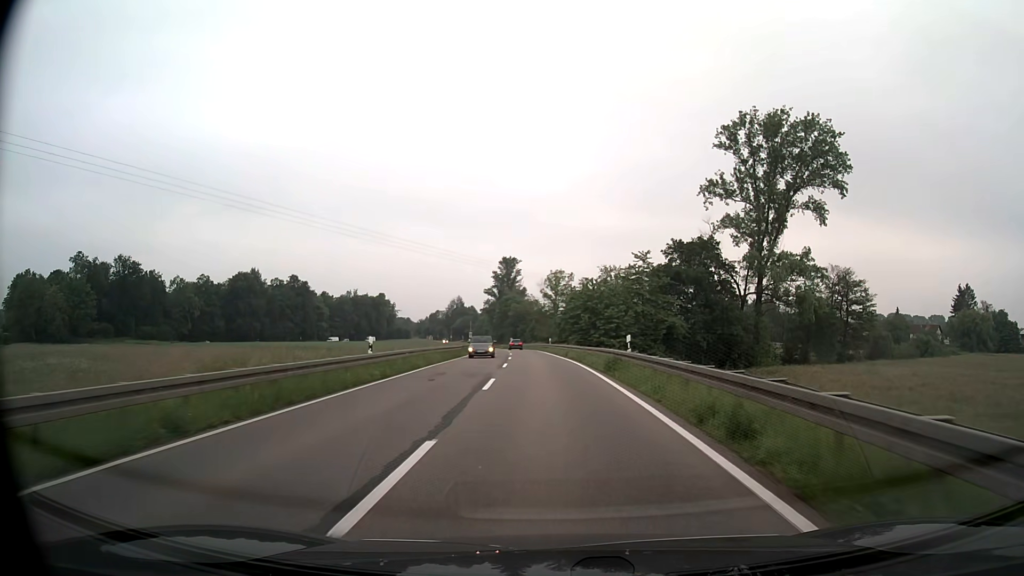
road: secondary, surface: asphalt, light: Day
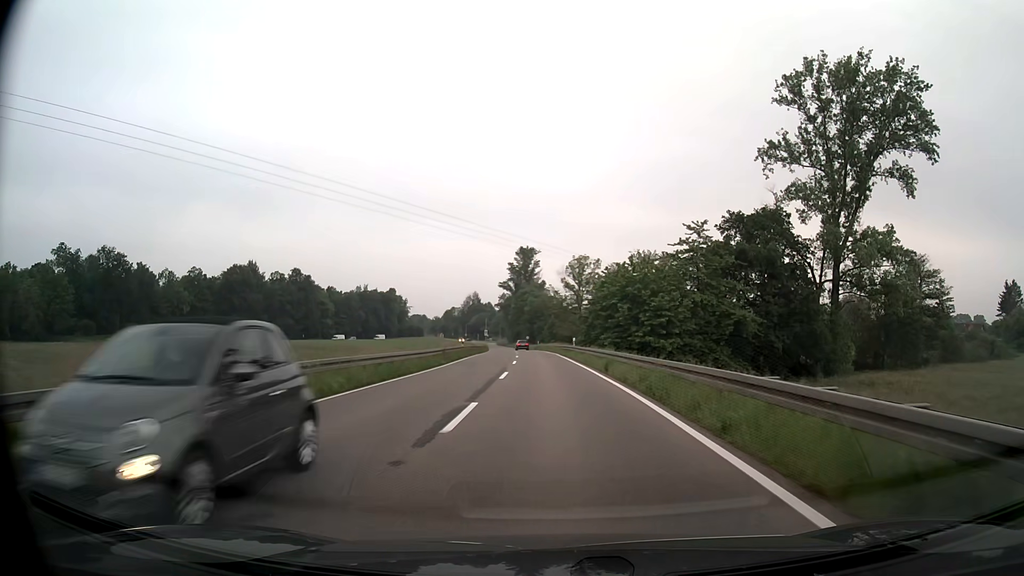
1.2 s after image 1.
(-0.3, +19.3) m; -2°
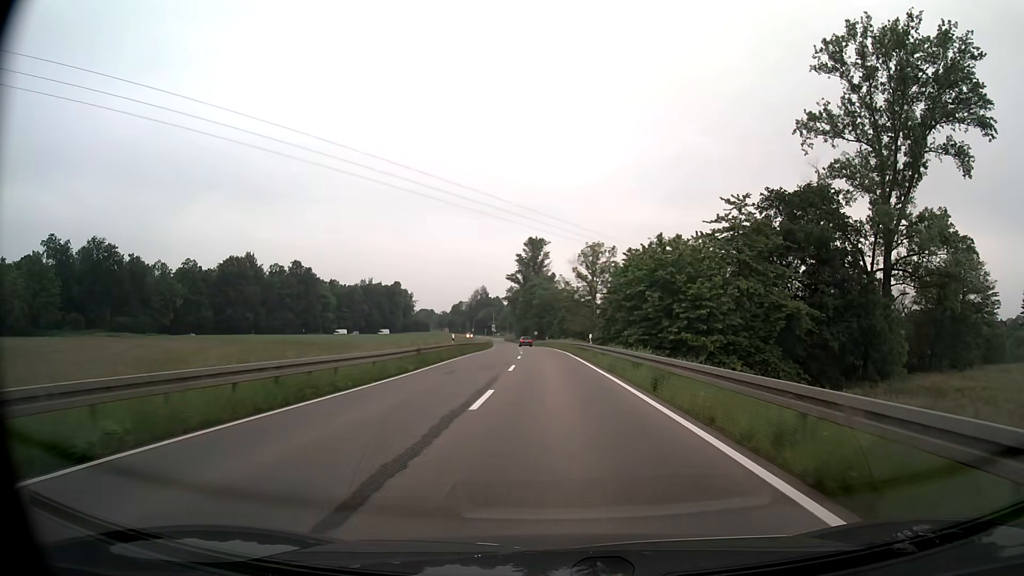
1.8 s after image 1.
(-0.1, +9.7) m; -1°
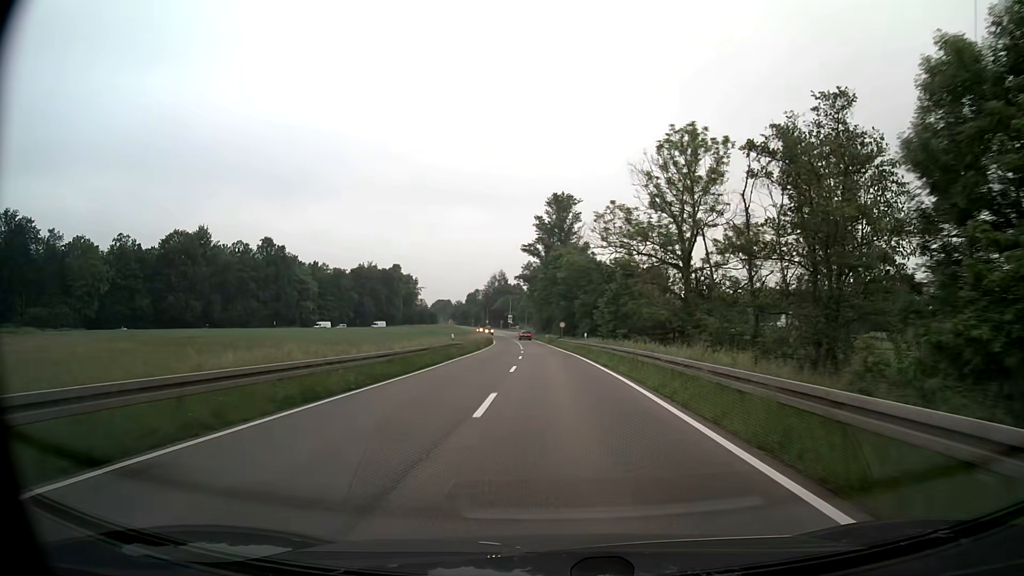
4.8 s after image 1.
(-1.0, +48.9) m; -2°
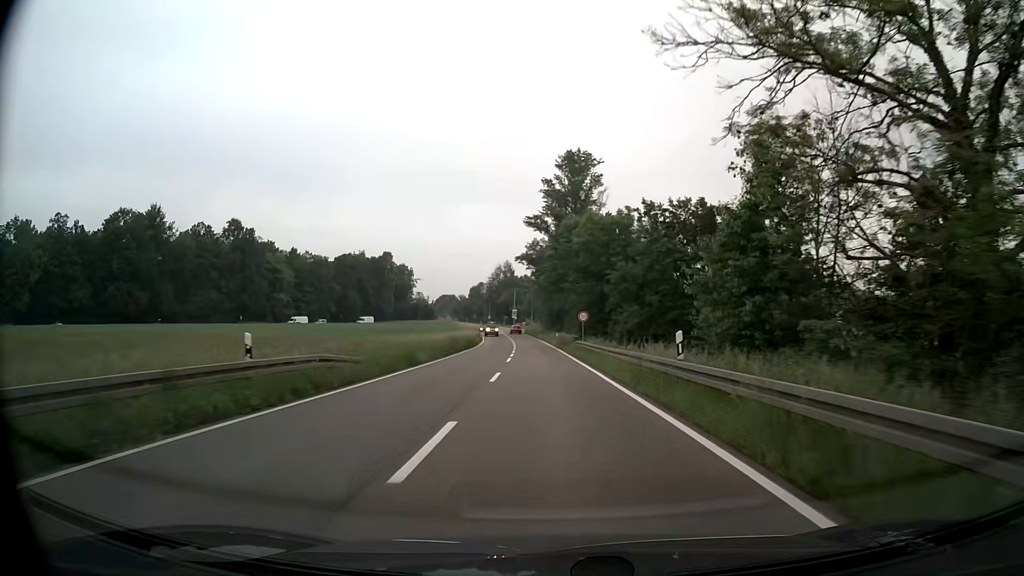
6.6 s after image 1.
(-0.2, +29.0) m; -1°
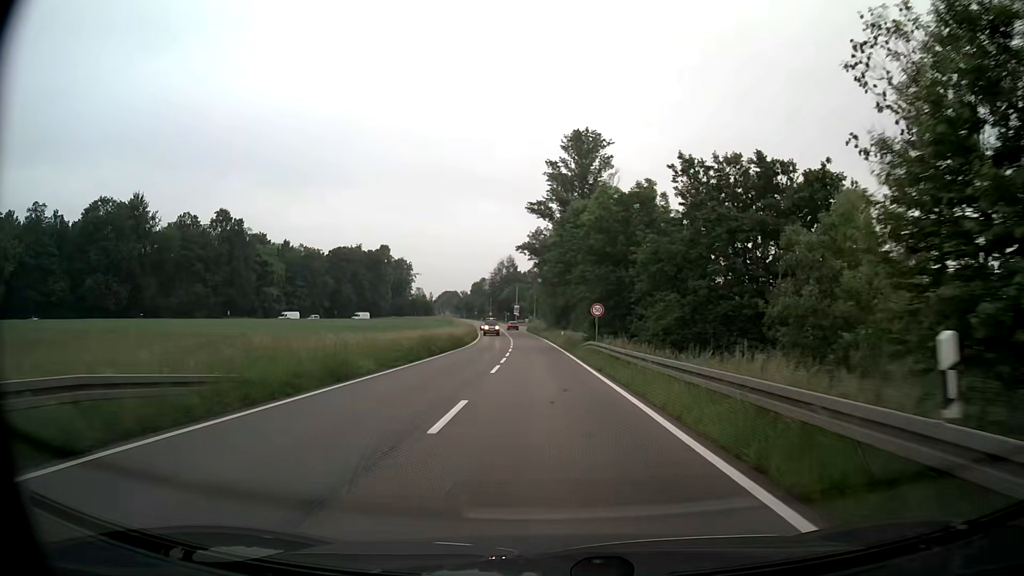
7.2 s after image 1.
(0.0, +9.3) m; 0°
